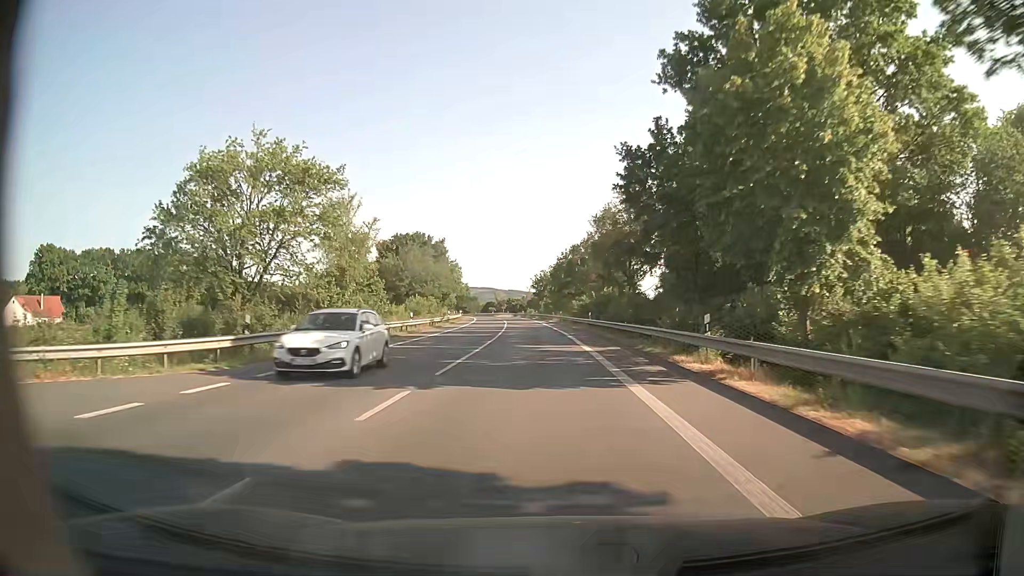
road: primary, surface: asphalt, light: Day
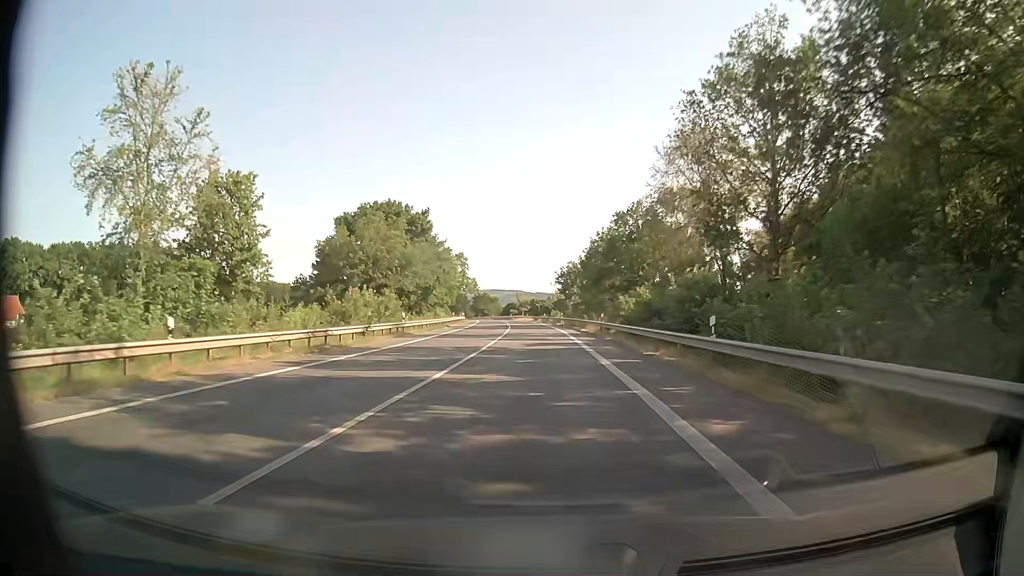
(-0.6, +33.1) m; -3°
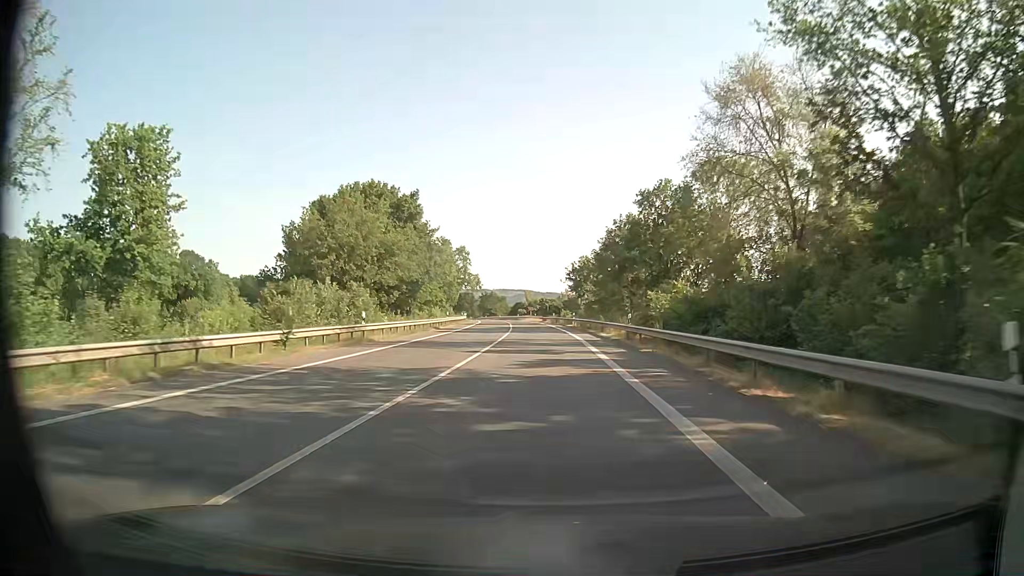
(0.0, +11.0) m; 0°
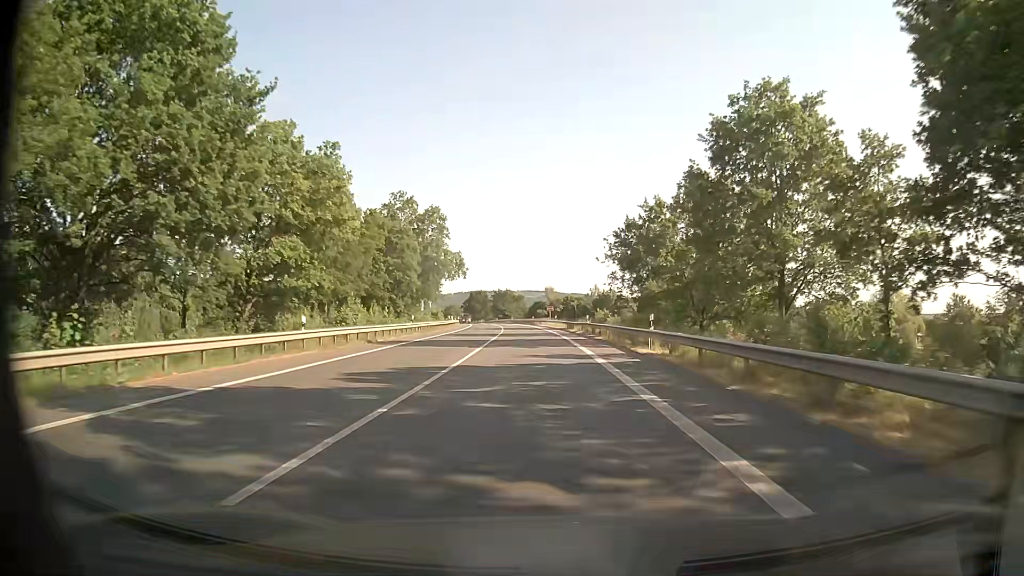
(-0.8, +44.0) m; -2°
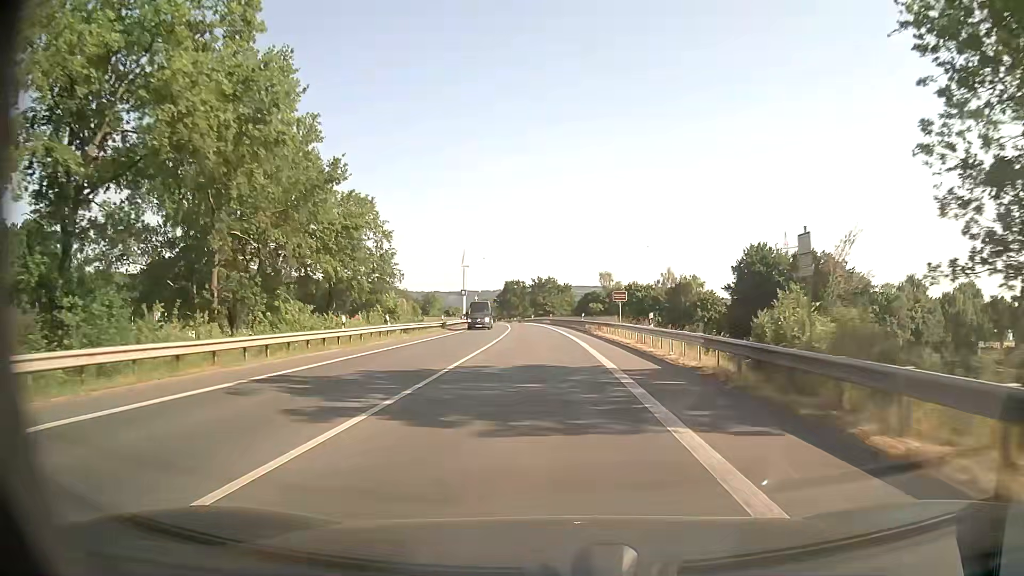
(-1.6, +53.8) m; -4°
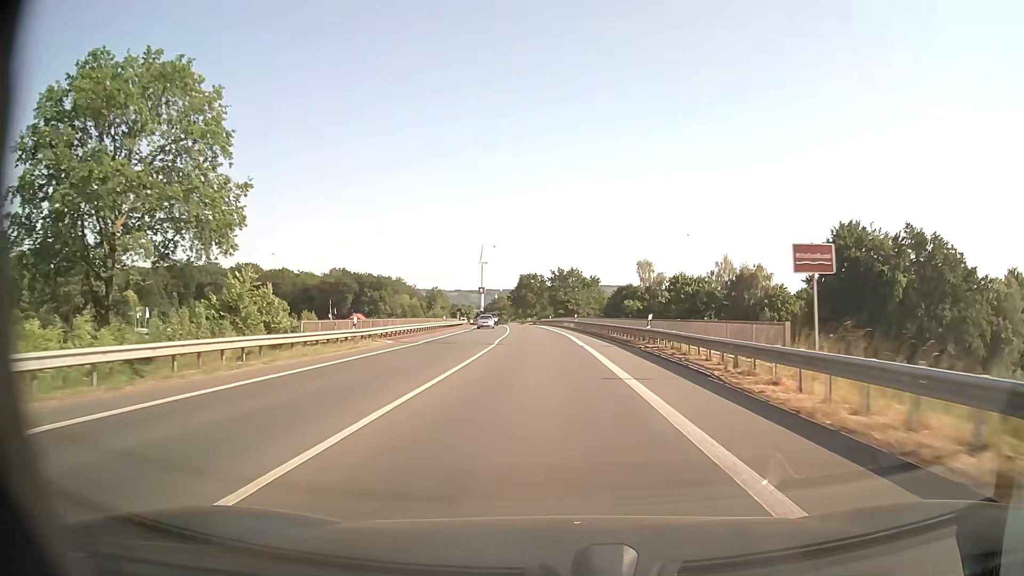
(-0.7, +32.0) m; -2°
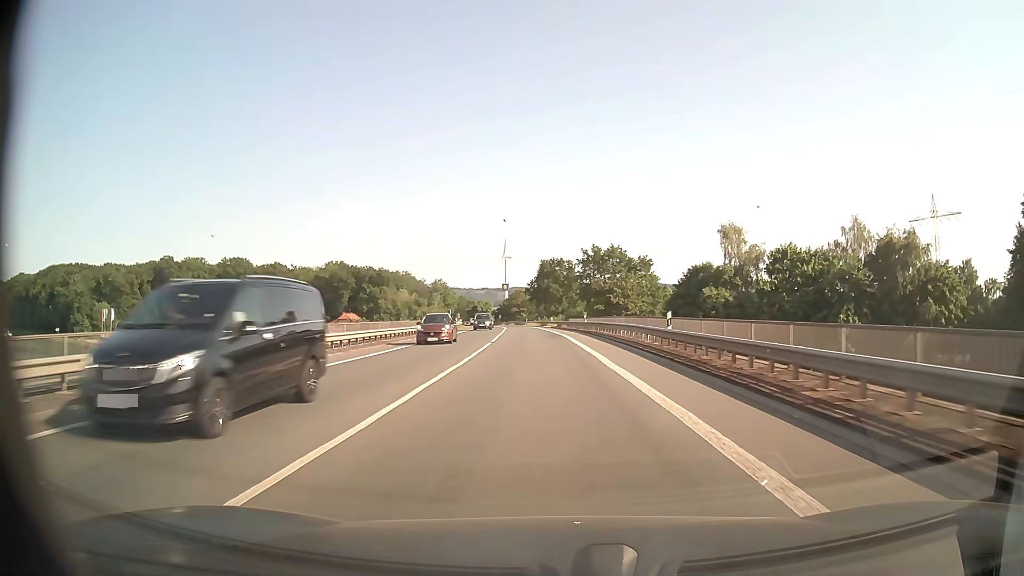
(-1.0, +42.5) m; -2°
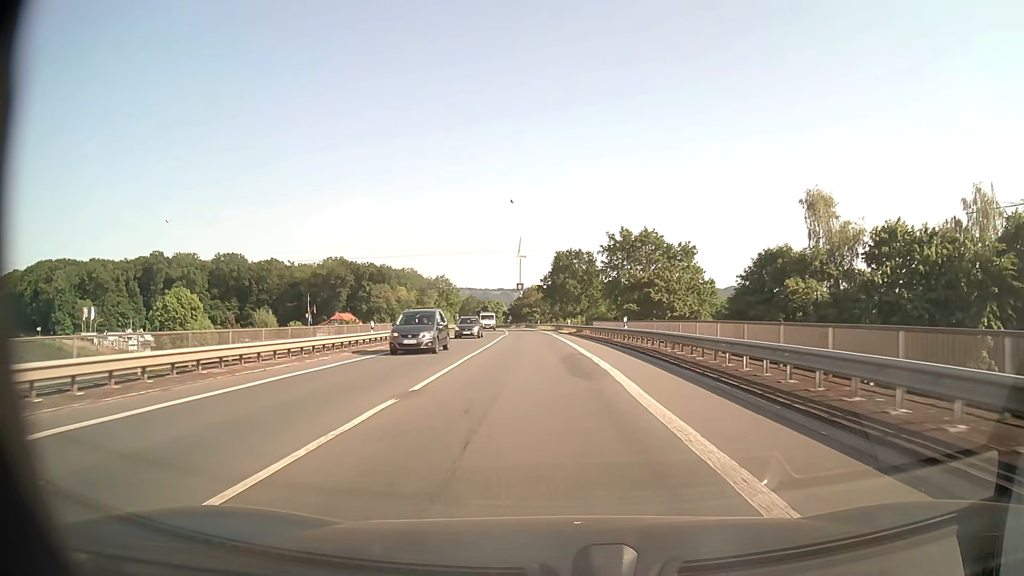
(-0.3, +21.2) m; -1°
(0, +10) (0, +20) (-1, +30) (-1, +40) (-2, +50) (-2, +60) (-3, +70) (-4, +80) (-5, +90) (-6, +100) m
